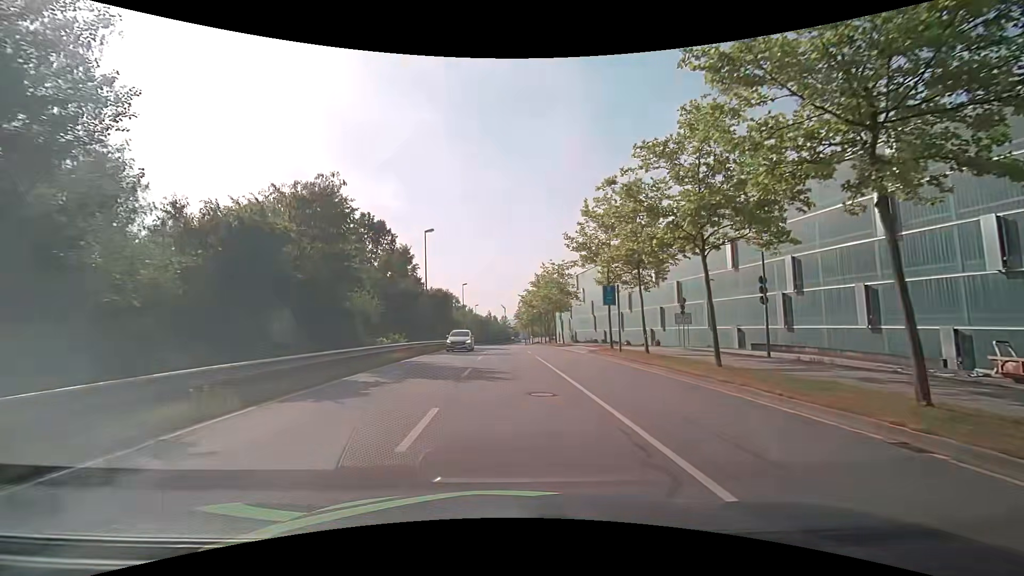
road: secondary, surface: asphalt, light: Day
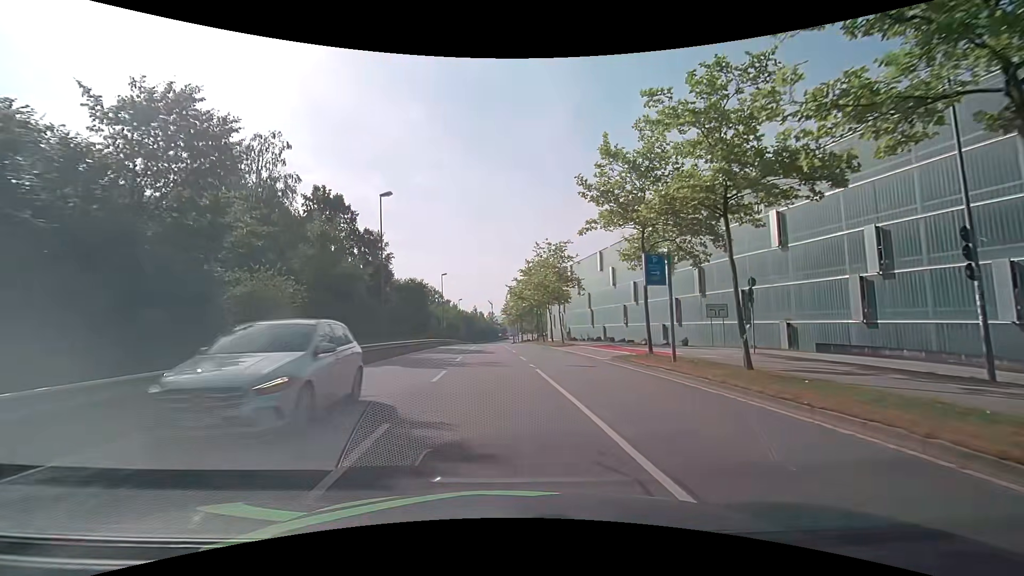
(+0.1, +10.7) m; +1°
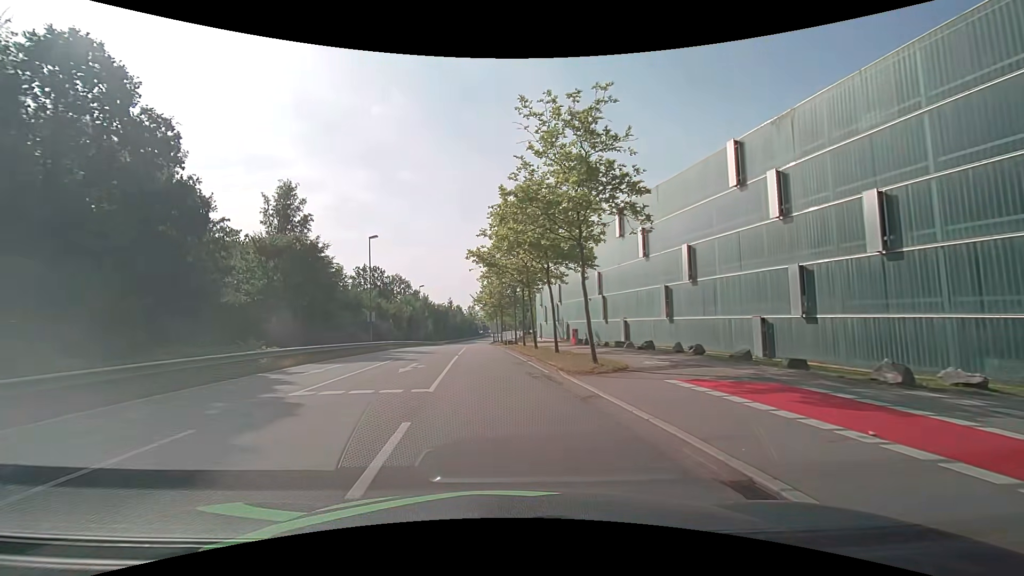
(+1.6, +27.0) m; +2°
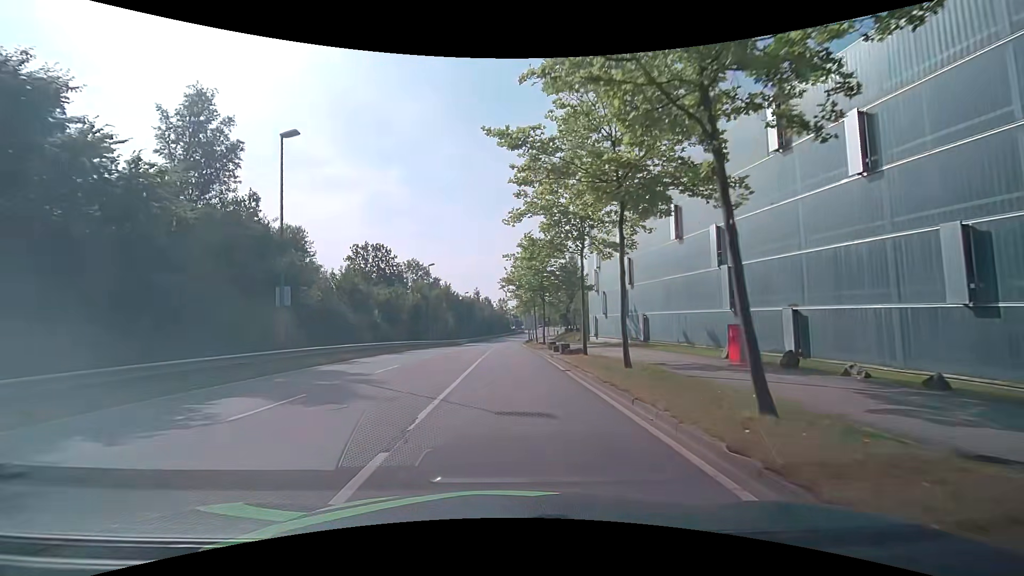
(-1.0, +23.7) m; -4°
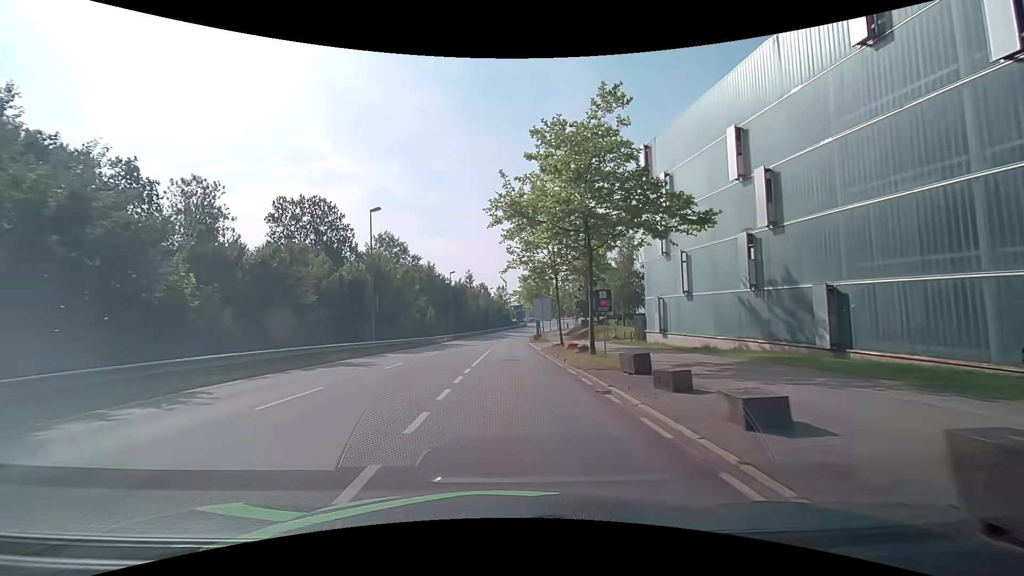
(+0.1, +26.1) m; +1°
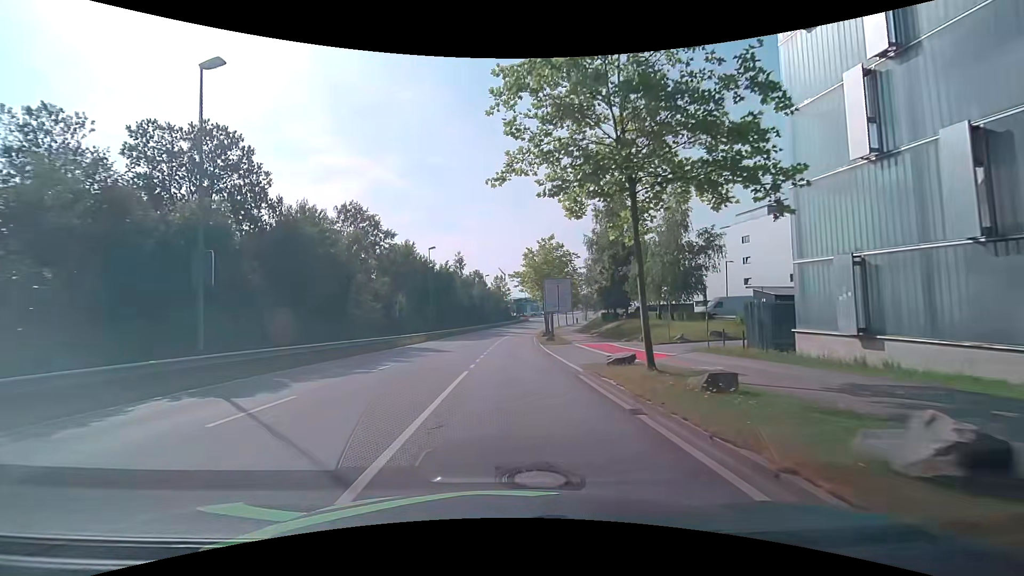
(-0.1, +19.5) m; 0°
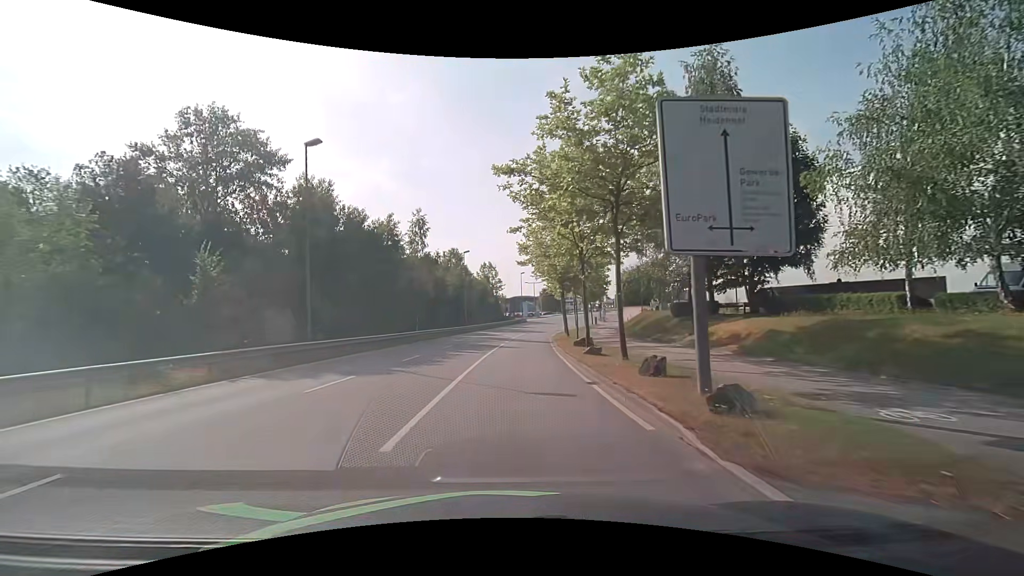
(+0.4, +32.6) m; +1°
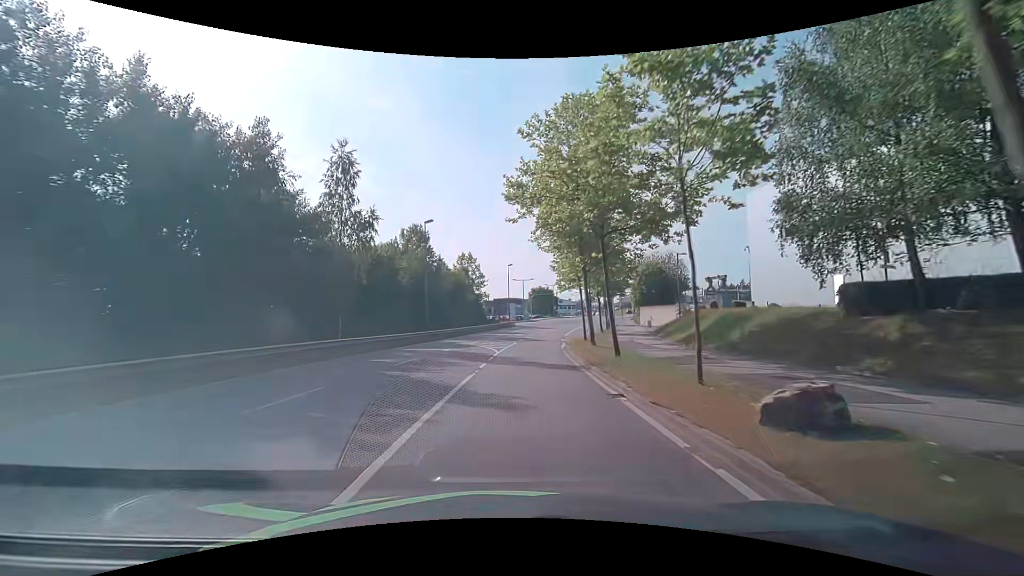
(+0.3, +20.7) m; +2°
(0, +10) (0, +20) (+1, +30) (+2, +40) (+3, +50) (+5, +60) (+7, +70) (+9, +79) (+11, +89) (+14, +99) m
